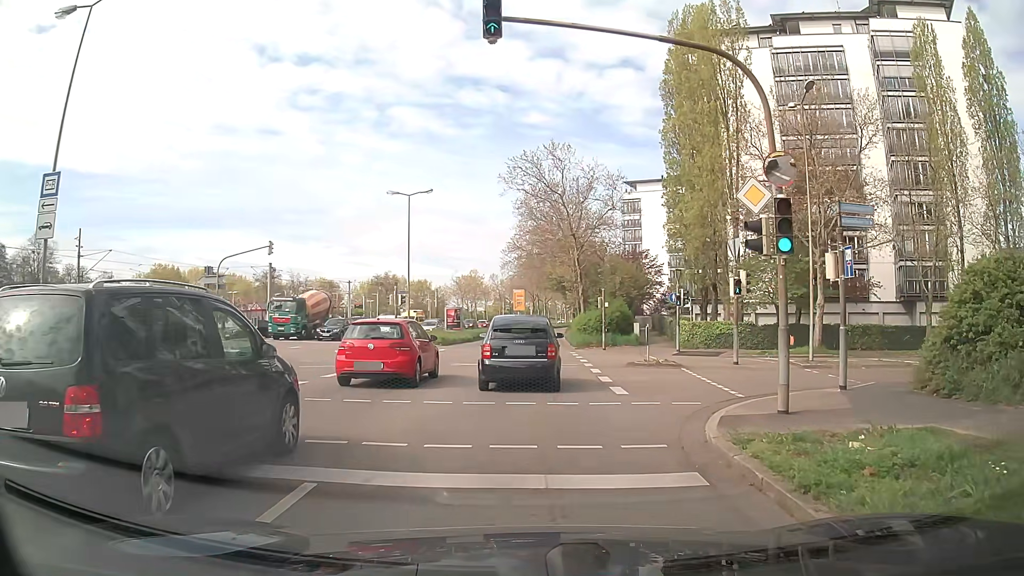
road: secondary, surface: asphalt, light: Day
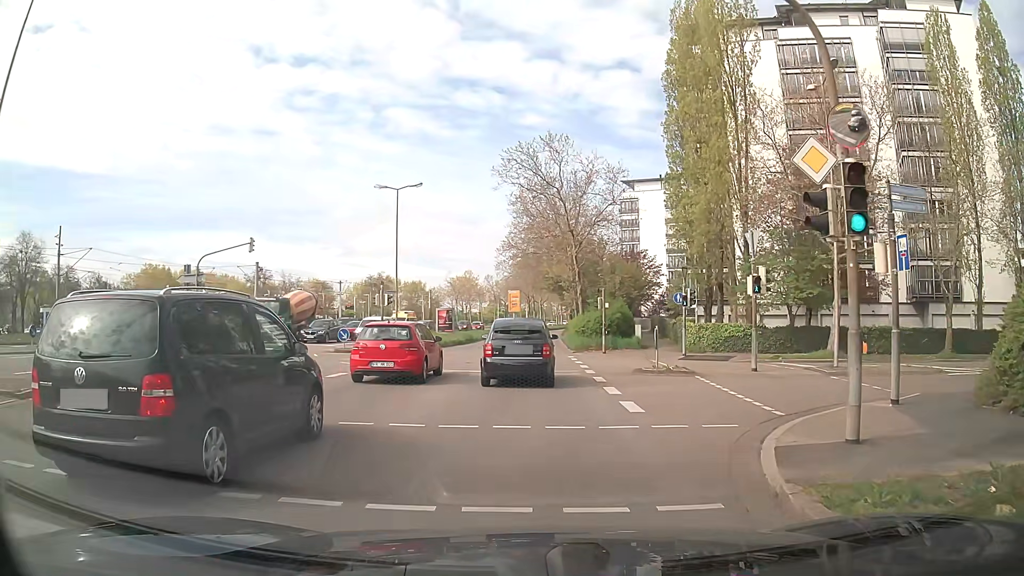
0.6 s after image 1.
(0.0, +2.6) m; 0°
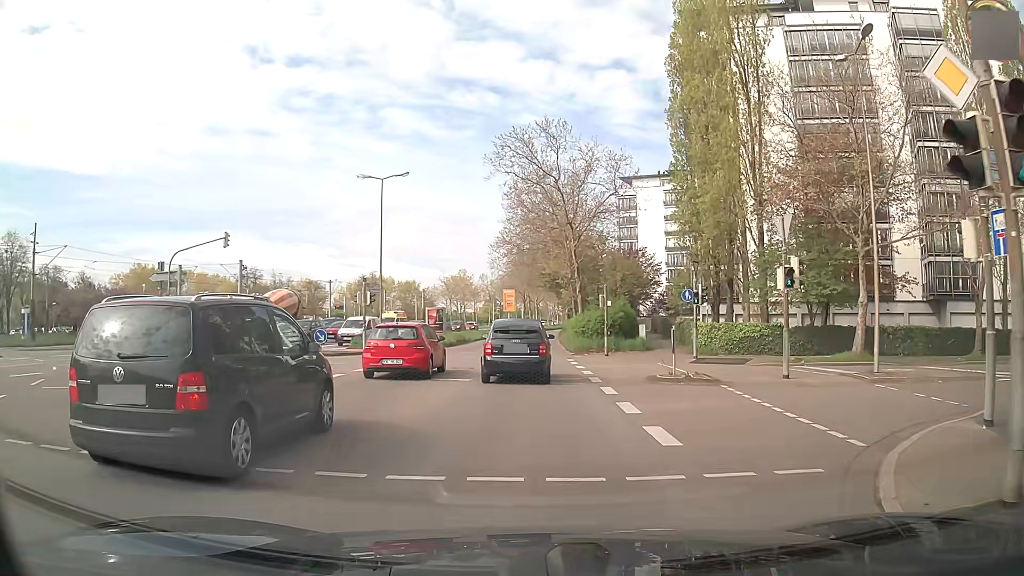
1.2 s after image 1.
(0.0, +3.2) m; +1°
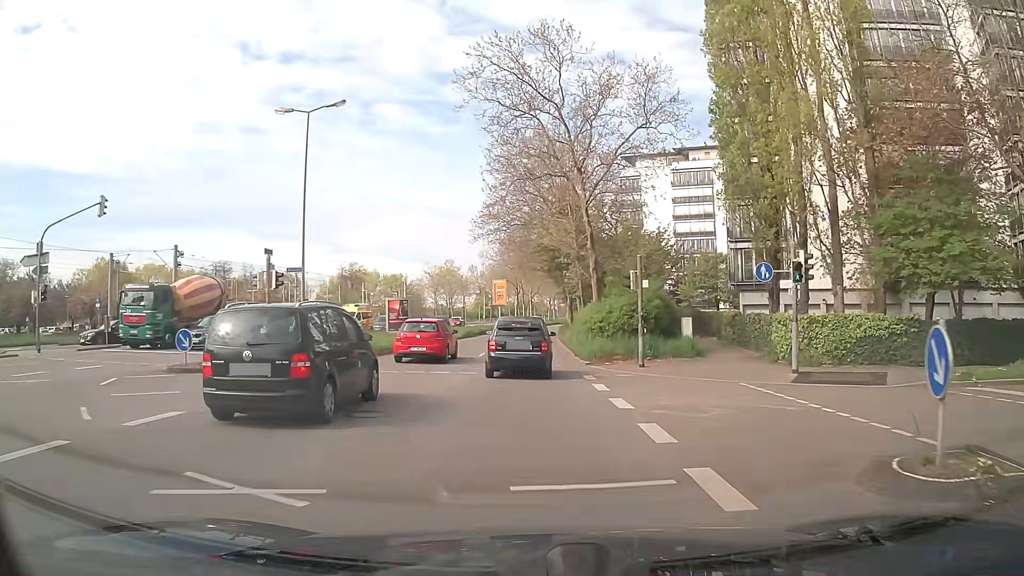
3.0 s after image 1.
(-0.1, +12.3) m; -1°
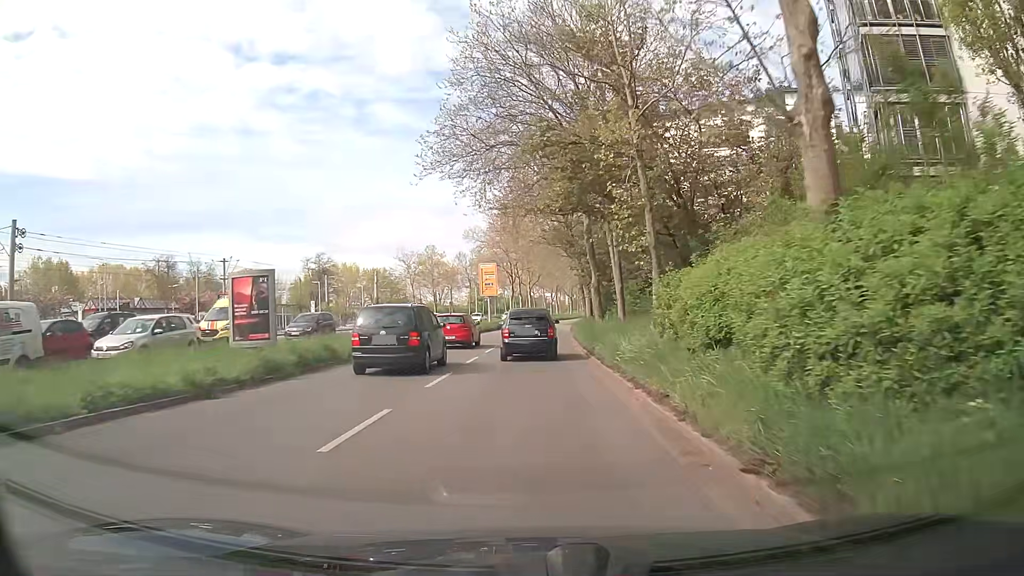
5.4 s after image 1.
(+0.1, +20.7) m; 0°
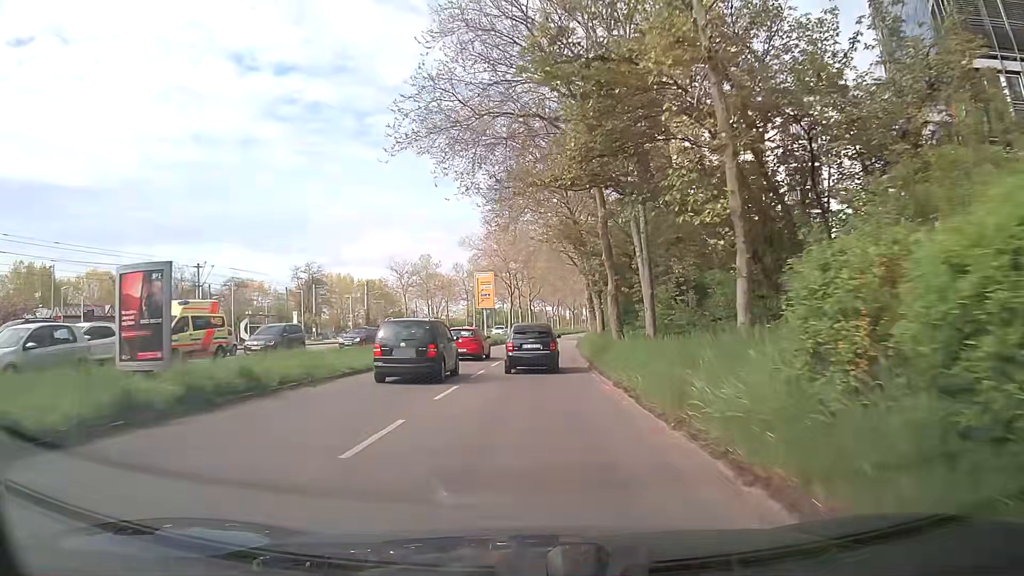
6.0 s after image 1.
(0.0, +5.7) m; +1°
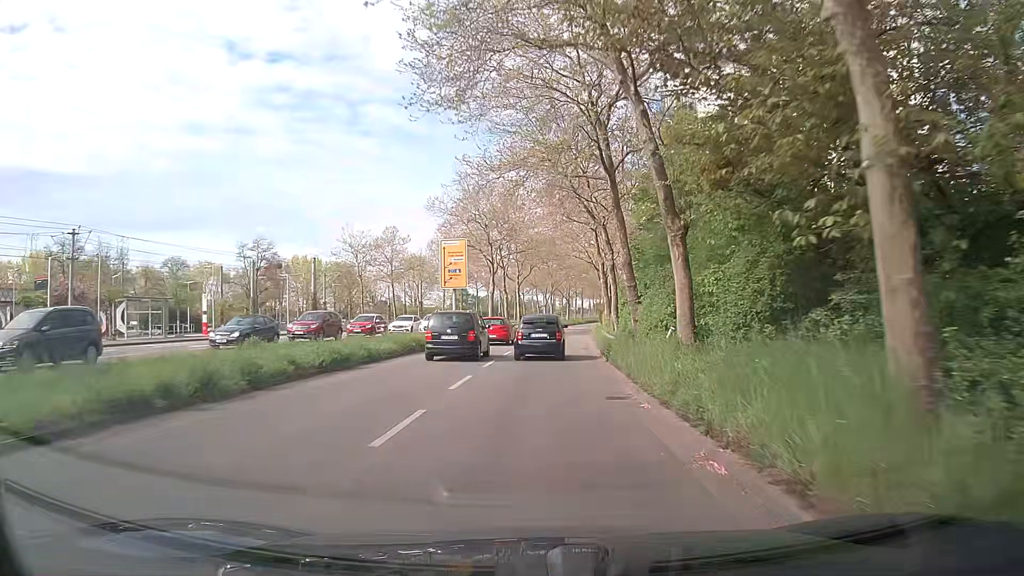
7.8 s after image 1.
(-0.2, +17.9) m; +1°
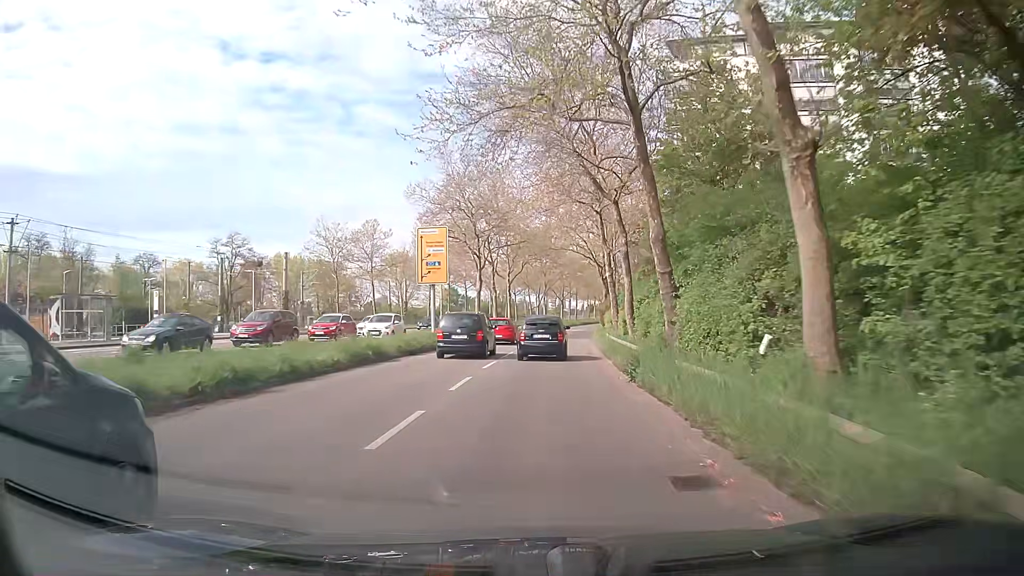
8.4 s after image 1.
(0.0, +6.2) m; 0°
(0, +10) (+1, +20) (+1, +30) (+2, +40) (+3, +50) (+5, +60) (+6, +70) (+8, +80) (+9, +89) (+11, +99) m
